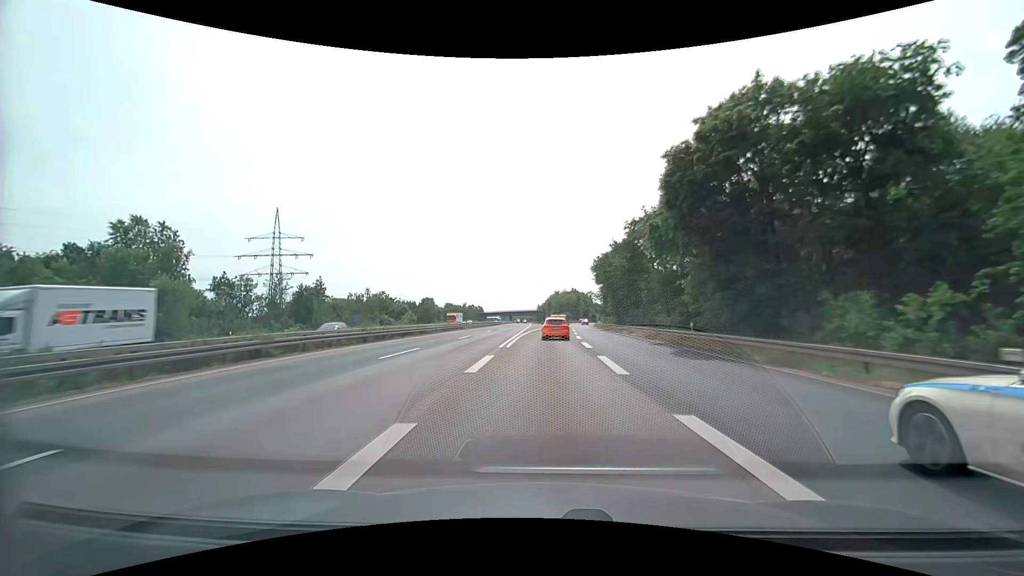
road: motorway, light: Day
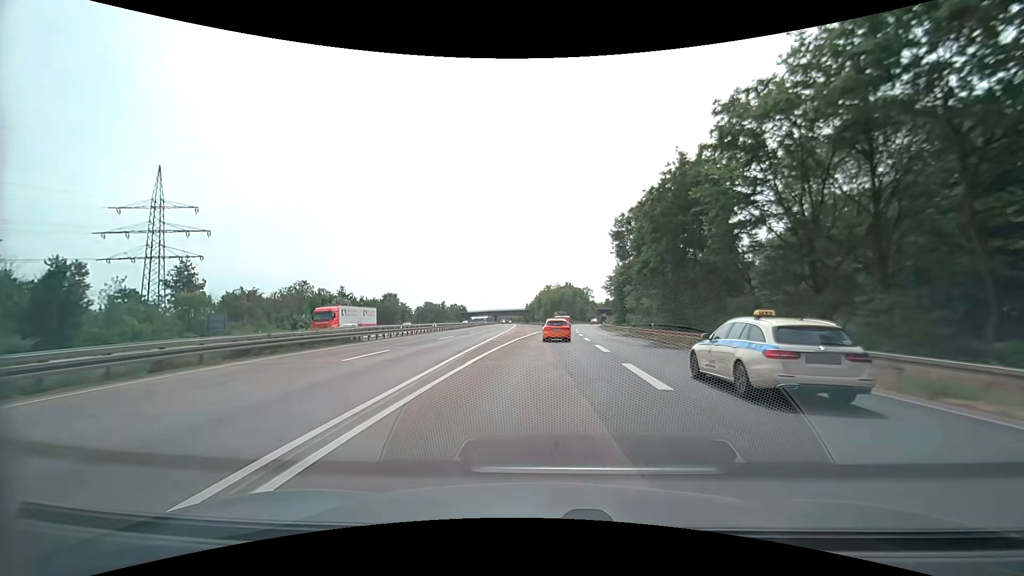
(+0.4, +36.6) m; +1°
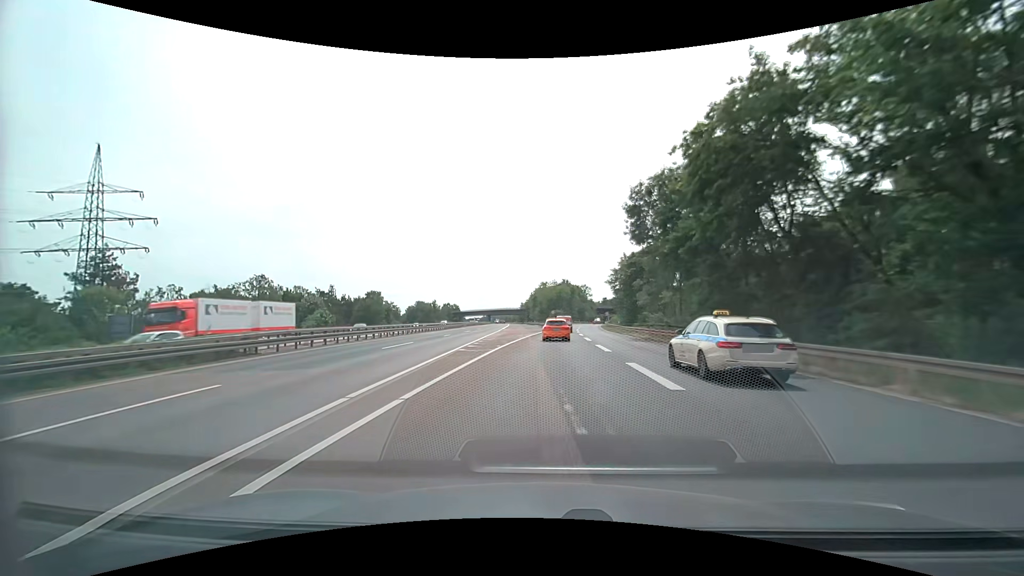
(+0.1, +12.0) m; +1°
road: motorway_link
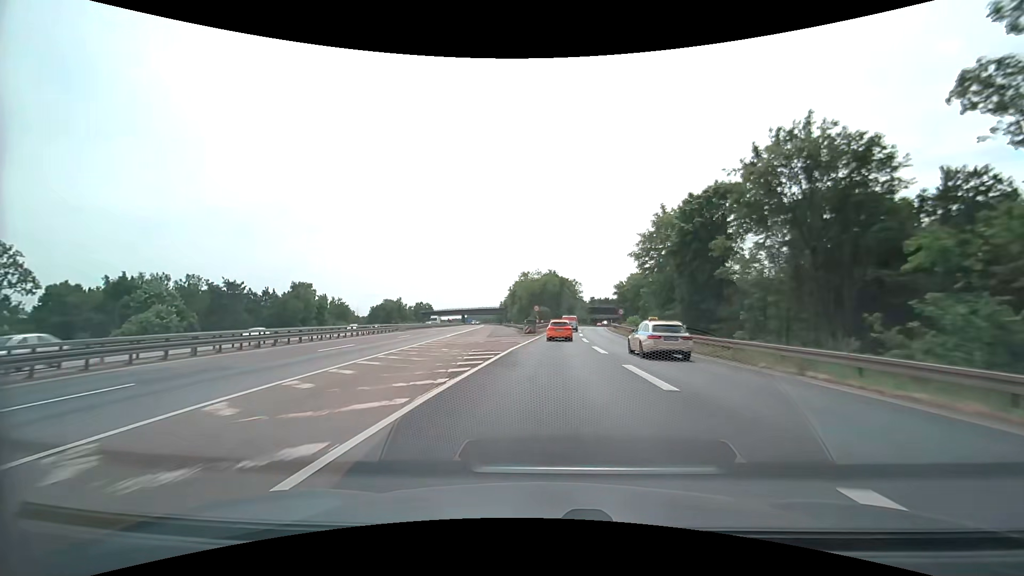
(+0.5, +35.6) m; +2°
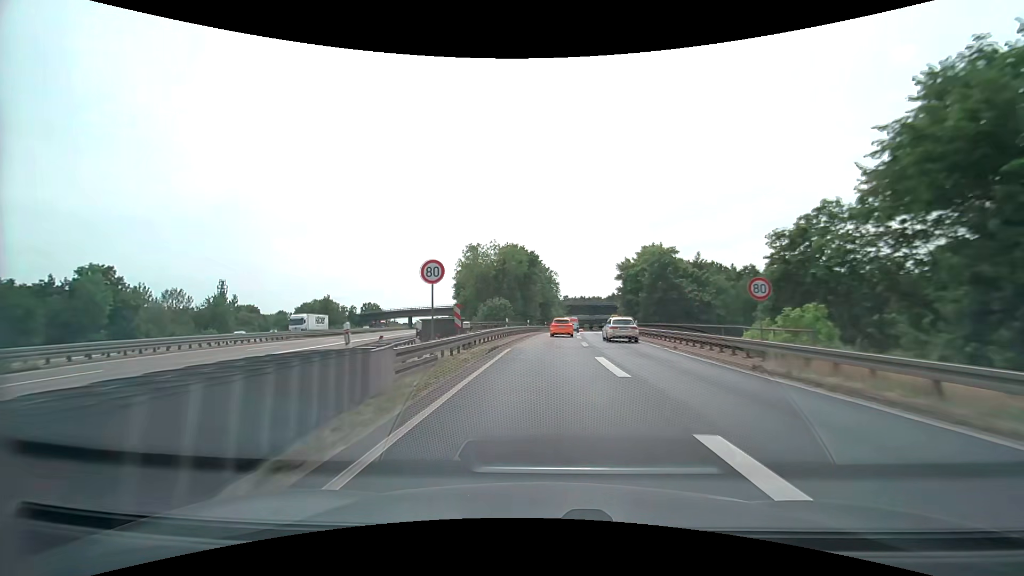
(+1.3, +46.3) m; +3°
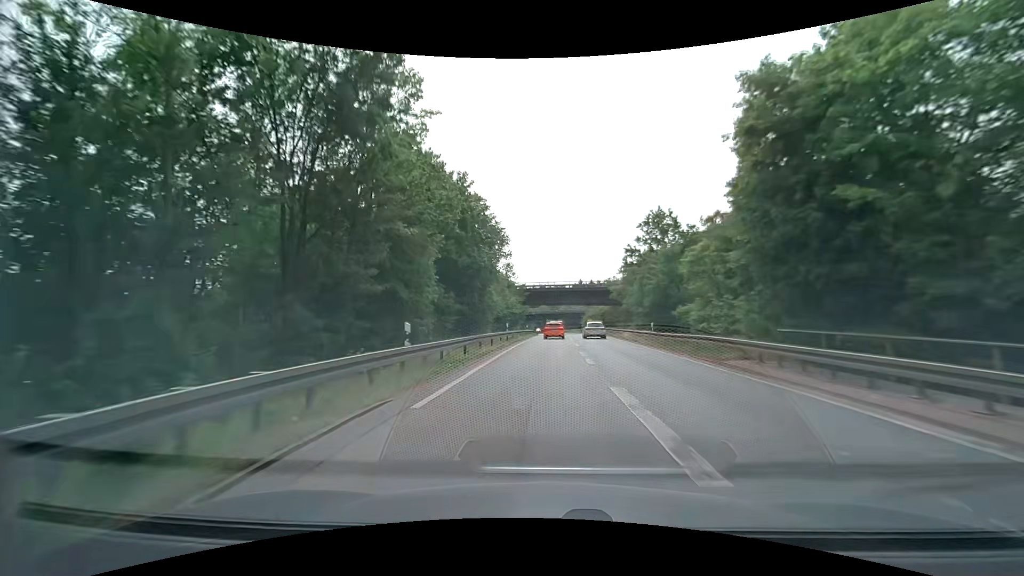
(+2.5, +55.6) m; +5°
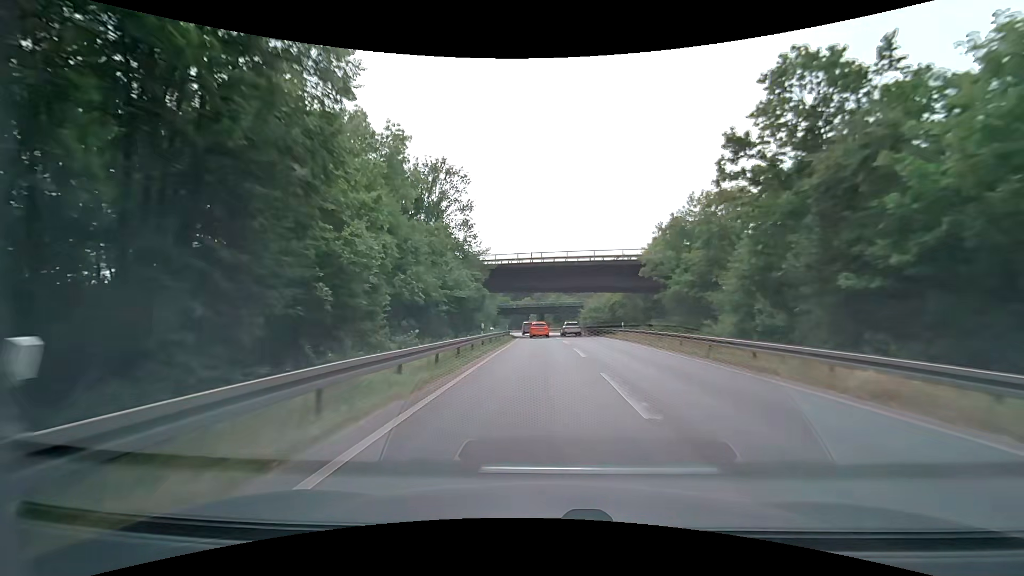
(+0.6, +32.5) m; +2°
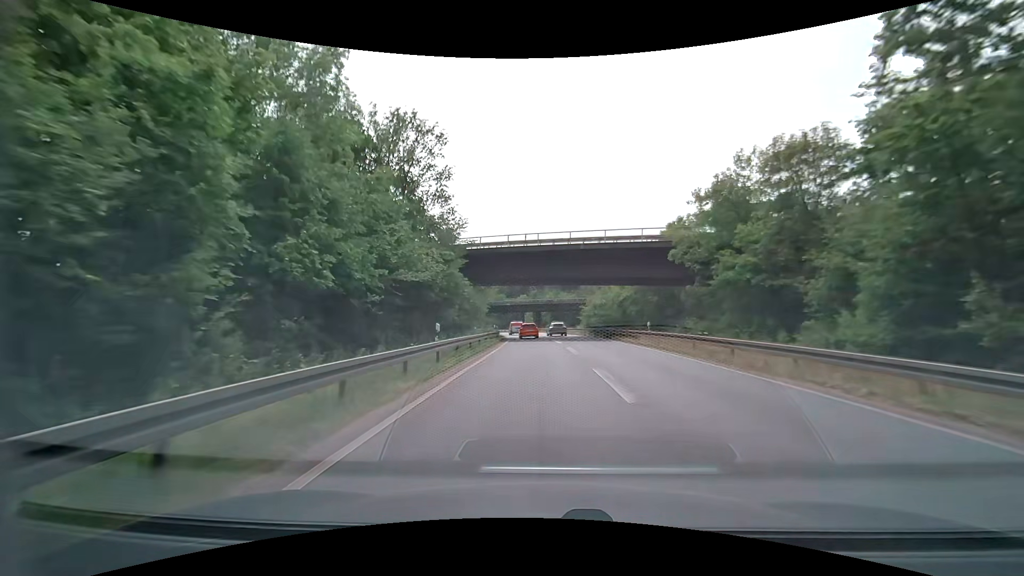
(+0.1, +10.8) m; +1°
(0, +10) (0, +20) (-1, +30) (-1, +40) (-2, +50) (-2, +60) (-4, +70) (-5, +80) (-7, +90) (-9, +99) m
